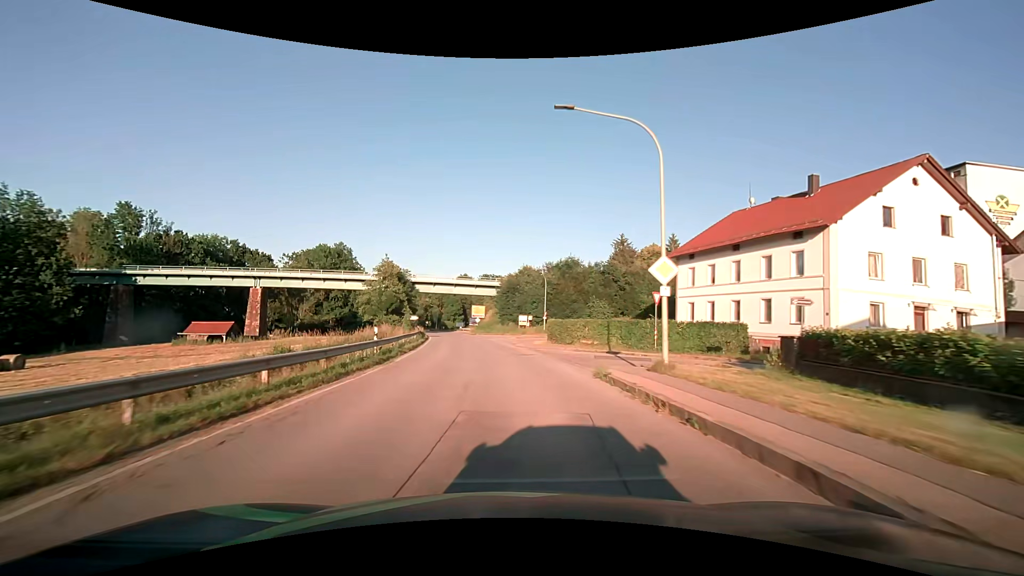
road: secondary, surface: asphalt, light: Day
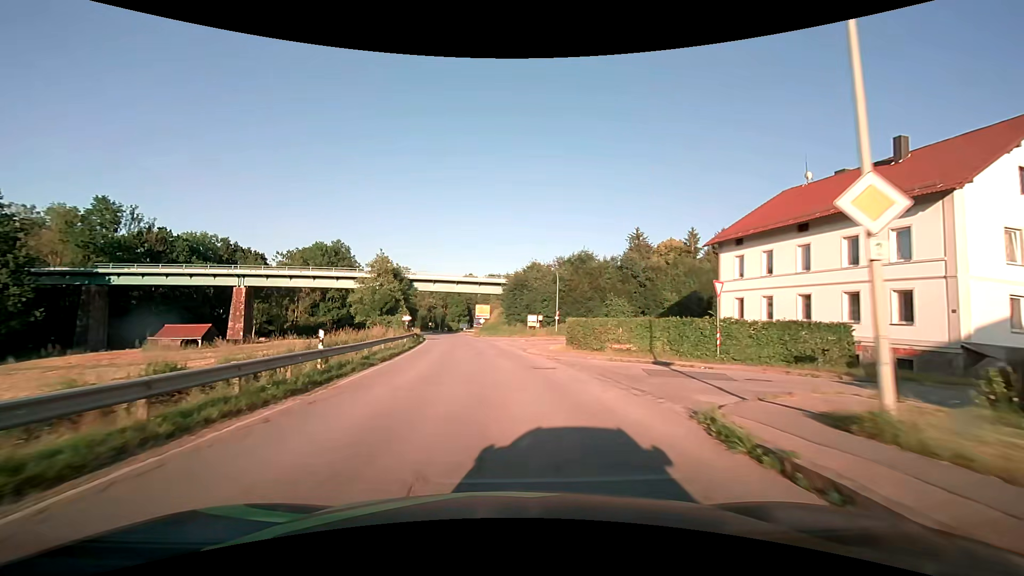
(-0.1, +7.6) m; -1°
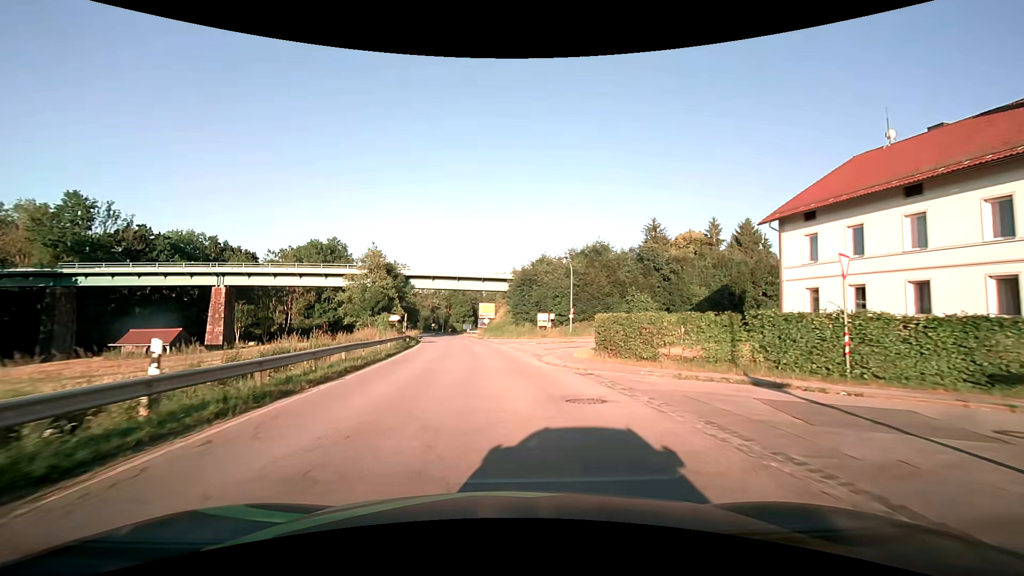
(0.0, +7.6) m; -1°
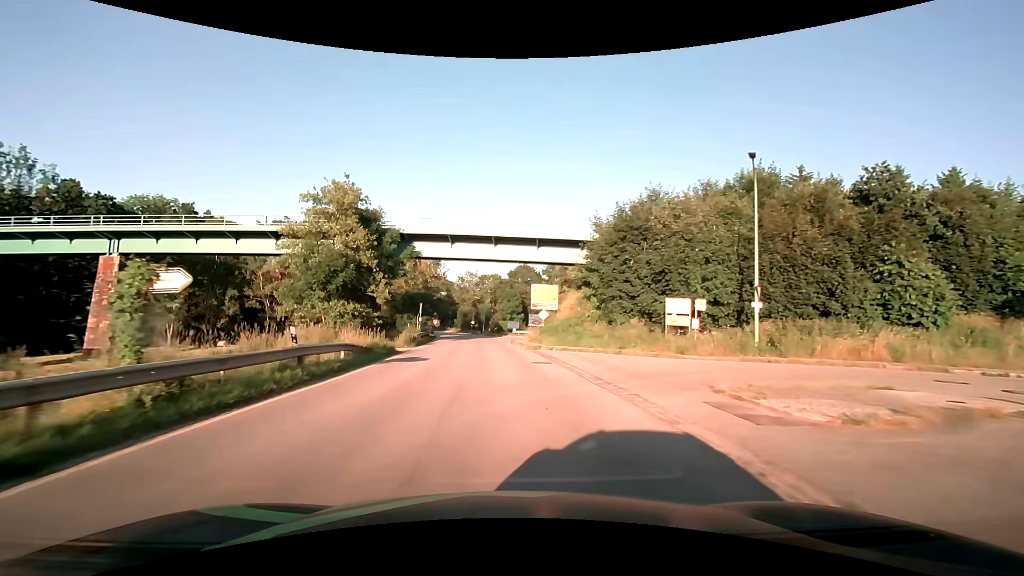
(-1.4, +30.5) m; -6°
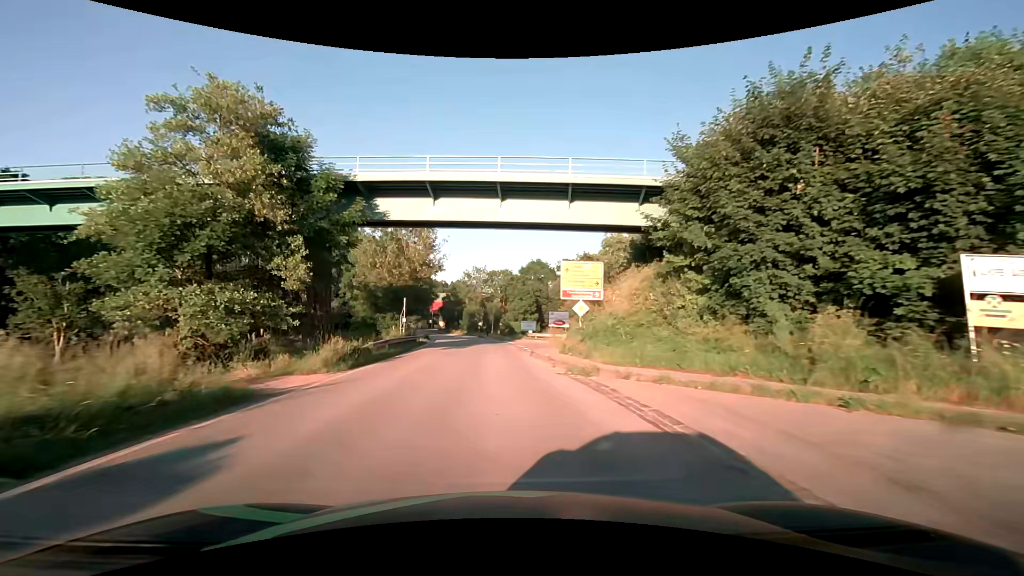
(-0.1, +15.2) m; -1°
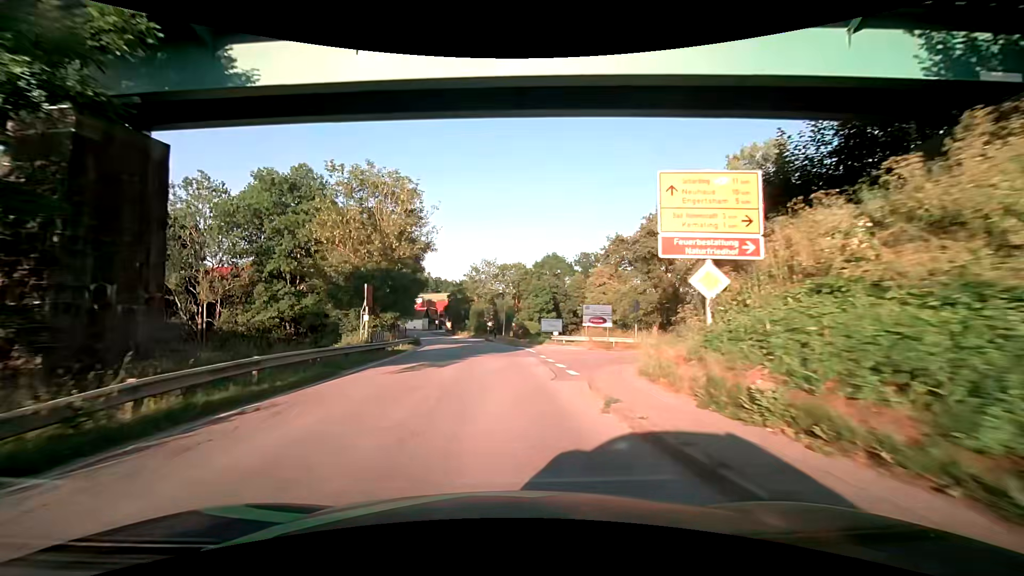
(-0.2, +15.2) m; -1°
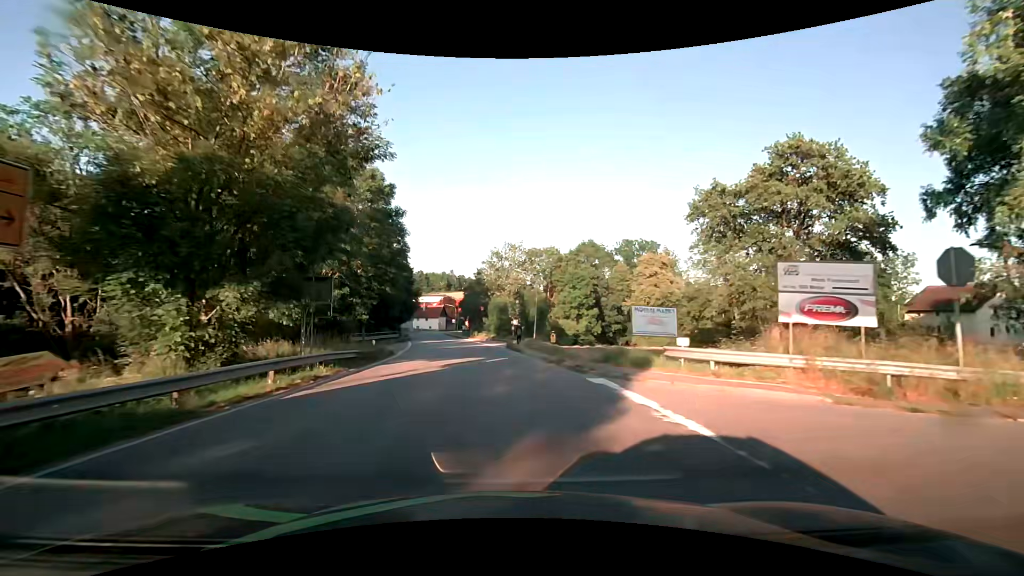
(-0.7, +22.9) m; -3°
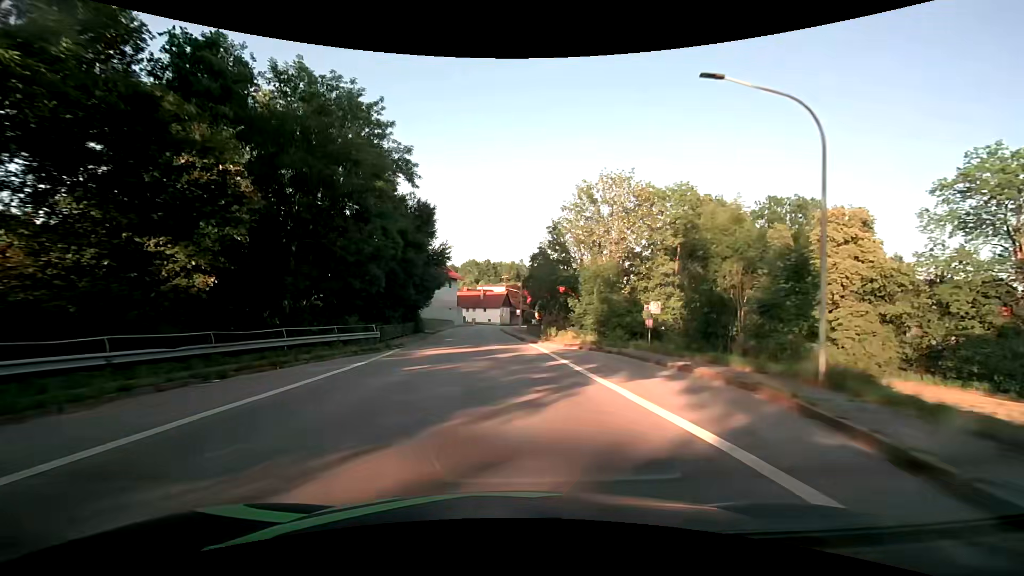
(-2.9, +38.1) m; -8°
(0, +10) (-1, +20) (-1, +30) (-2, +40) (-3, +50) (-3, +60) (-4, +70) (-4, +80) (-3, +90) (-1, +100) m
